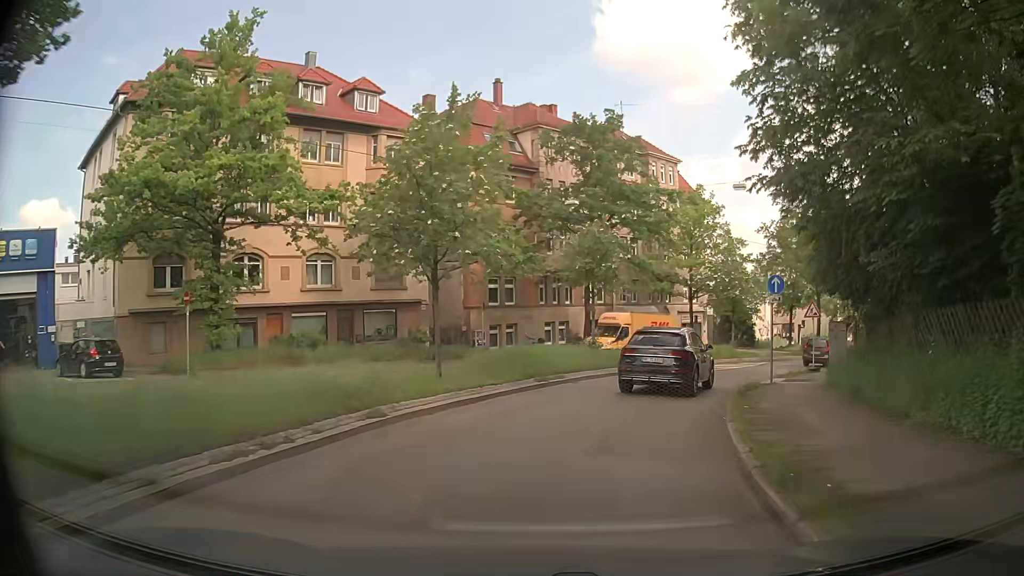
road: secondary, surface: asphalt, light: Day
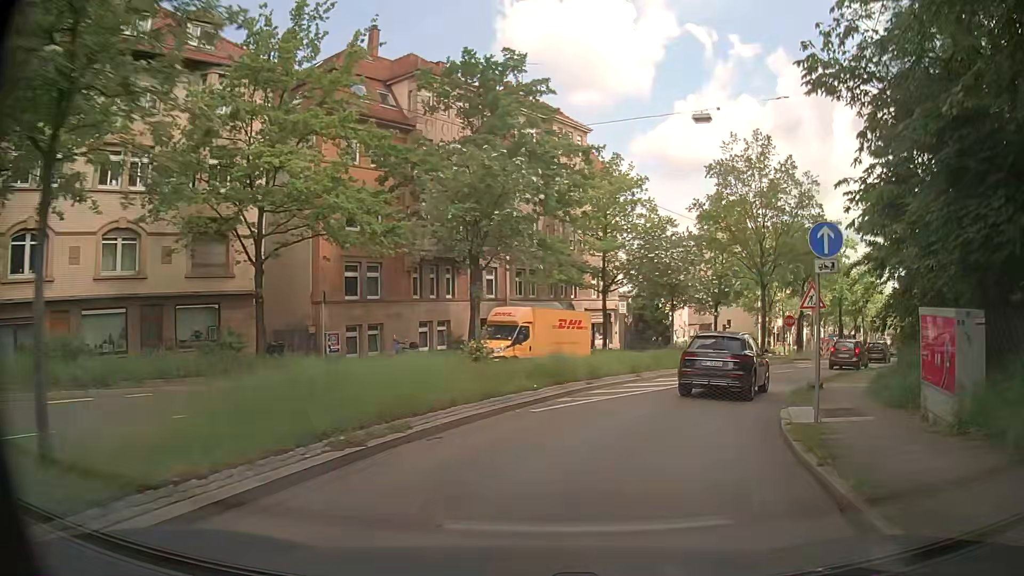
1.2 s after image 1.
(+0.8, +9.9) m; +10°
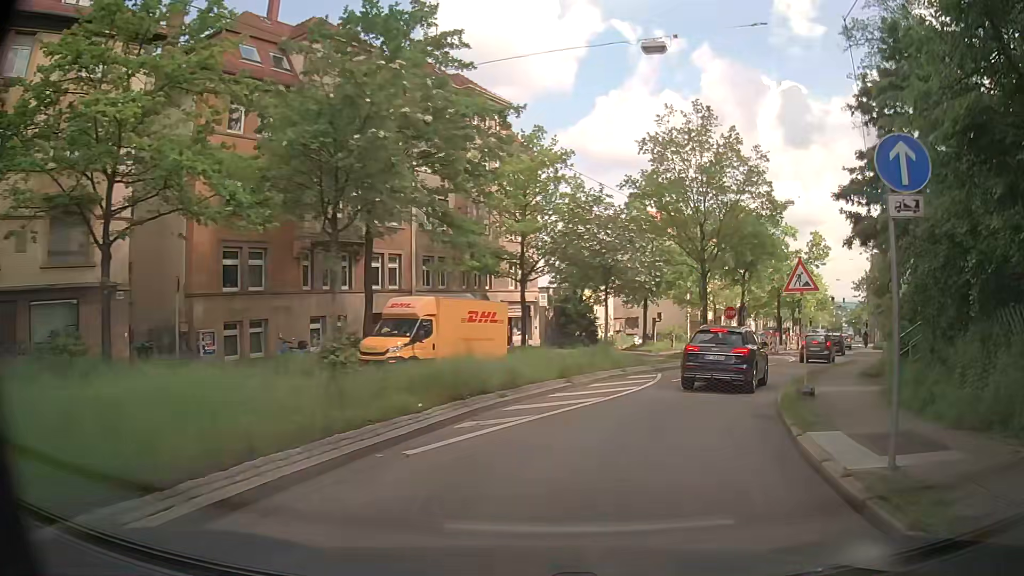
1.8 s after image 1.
(+0.3, +4.8) m; +7°
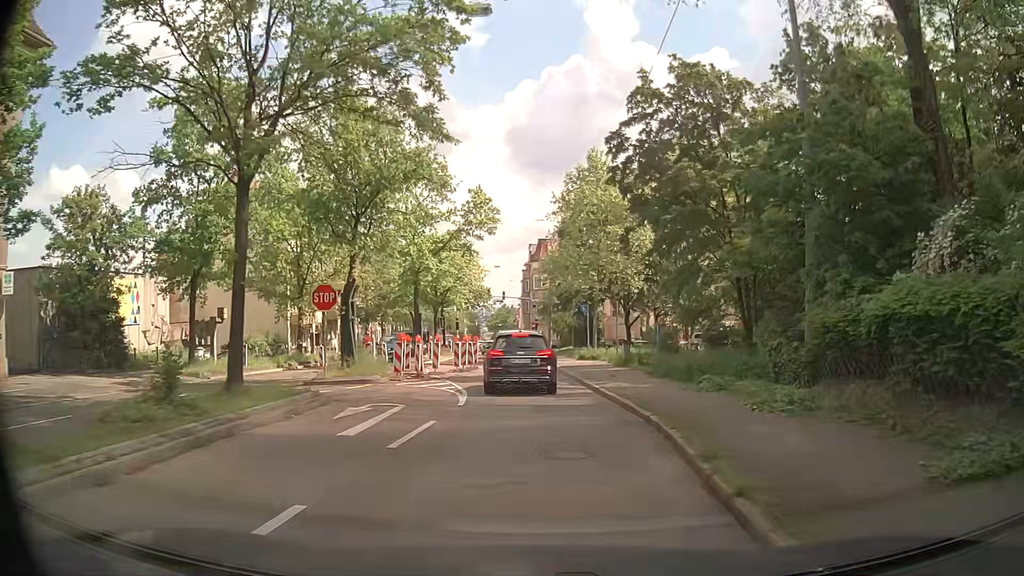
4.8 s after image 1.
(+6.7, +21.8) m; +31°
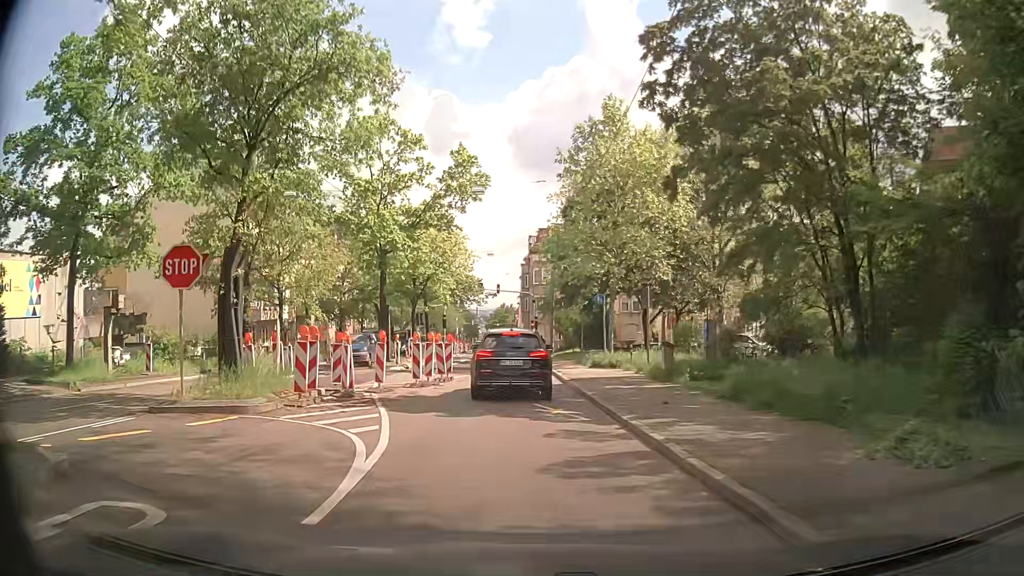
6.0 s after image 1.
(+0.3, +9.6) m; 0°
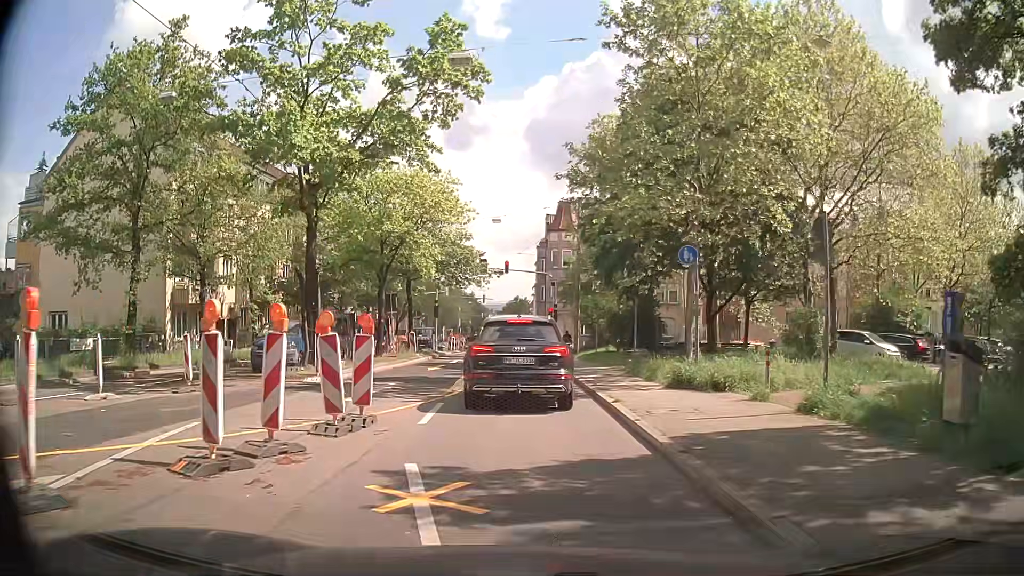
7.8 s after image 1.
(0.0, +13.3) m; 0°
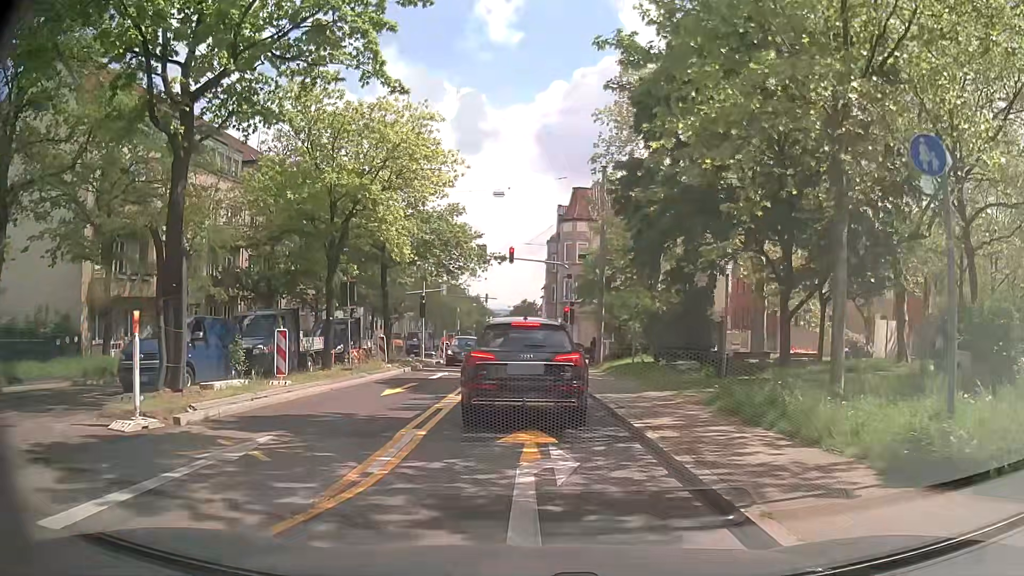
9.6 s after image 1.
(-0.1, +9.0) m; 0°
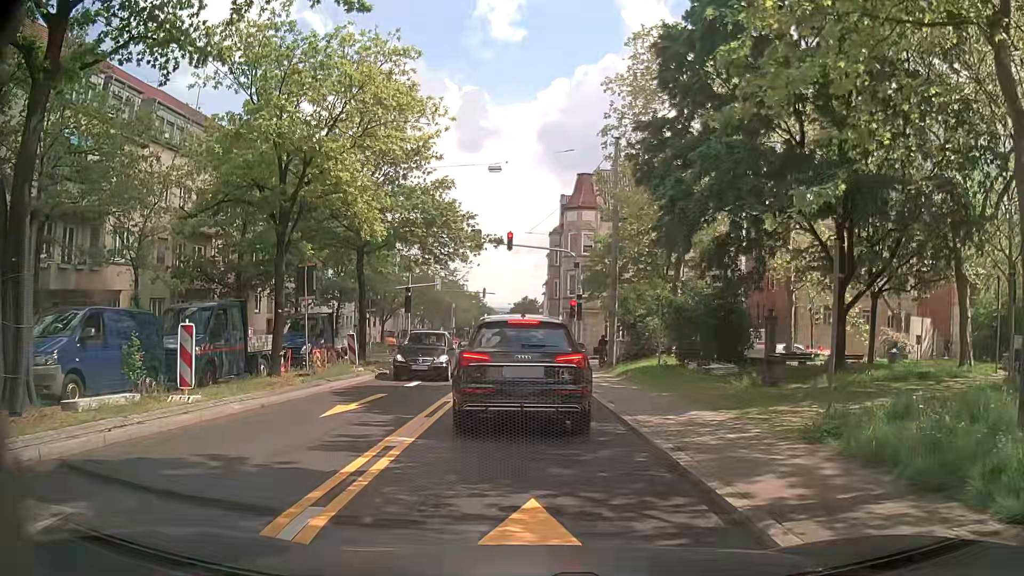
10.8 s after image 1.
(-0.1, +4.5) m; -2°
